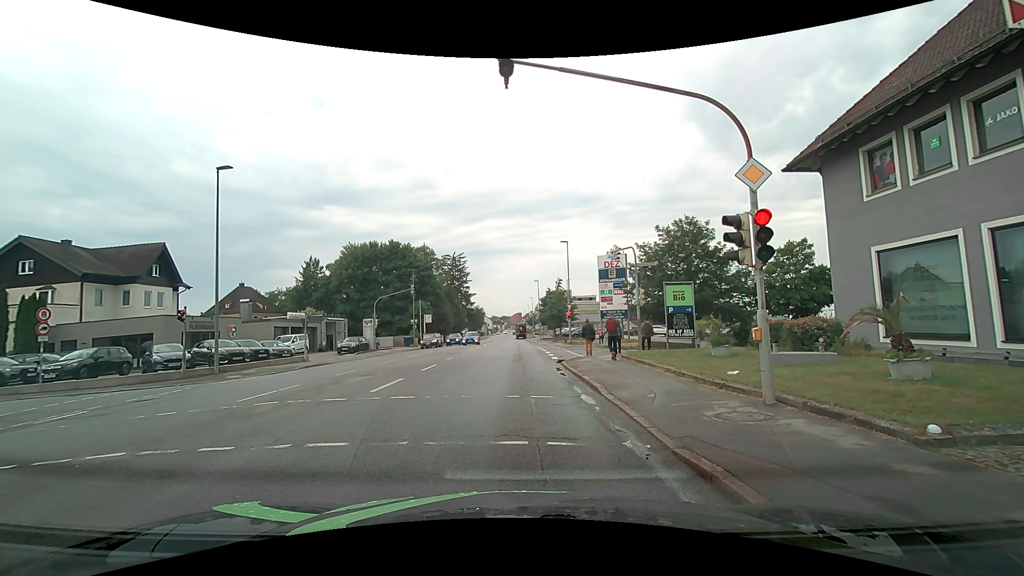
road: tertiary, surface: asphalt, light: Day
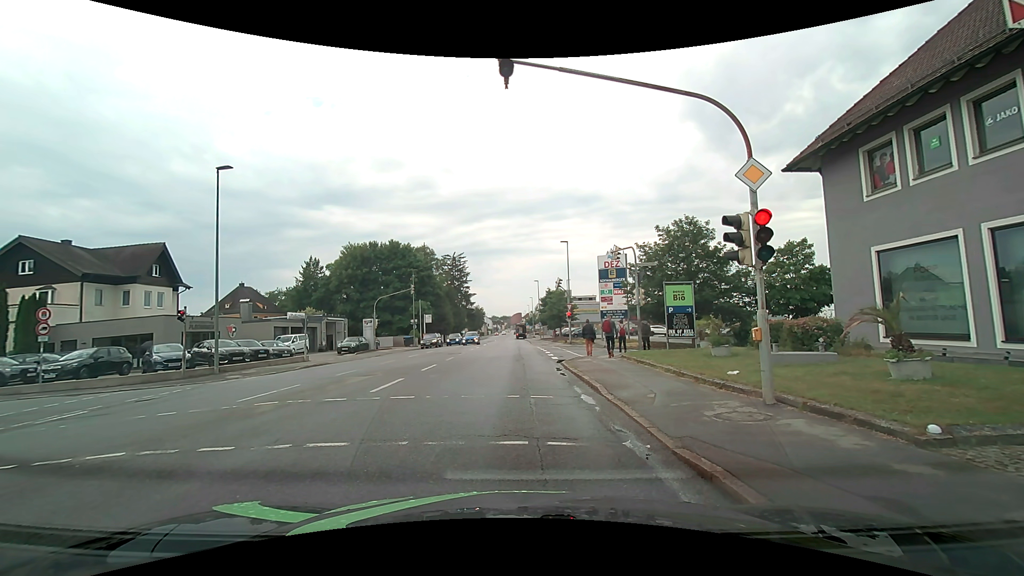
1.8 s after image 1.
(0.0, 0.0) m; 0°
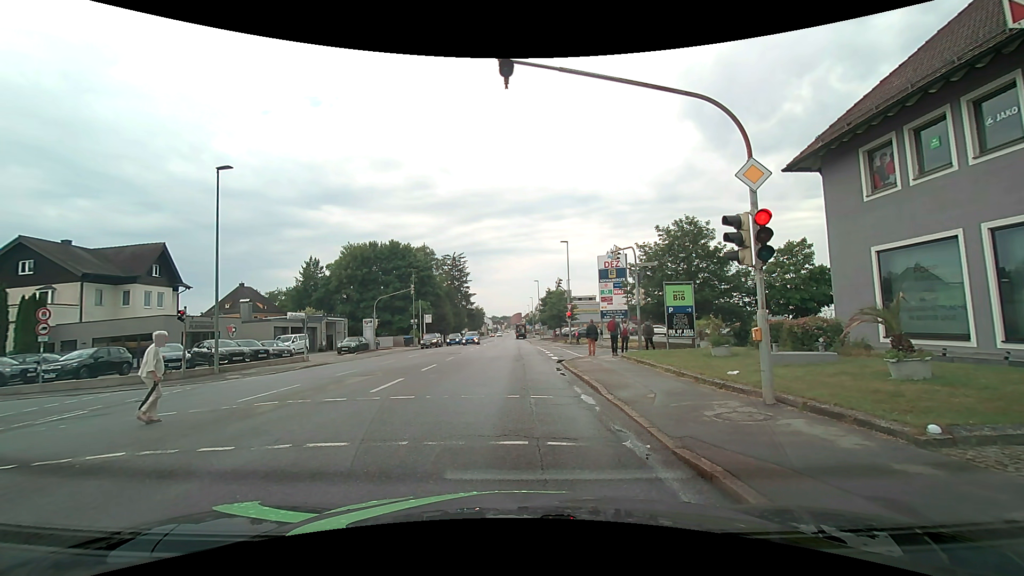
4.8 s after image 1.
(0.0, 0.0) m; 0°
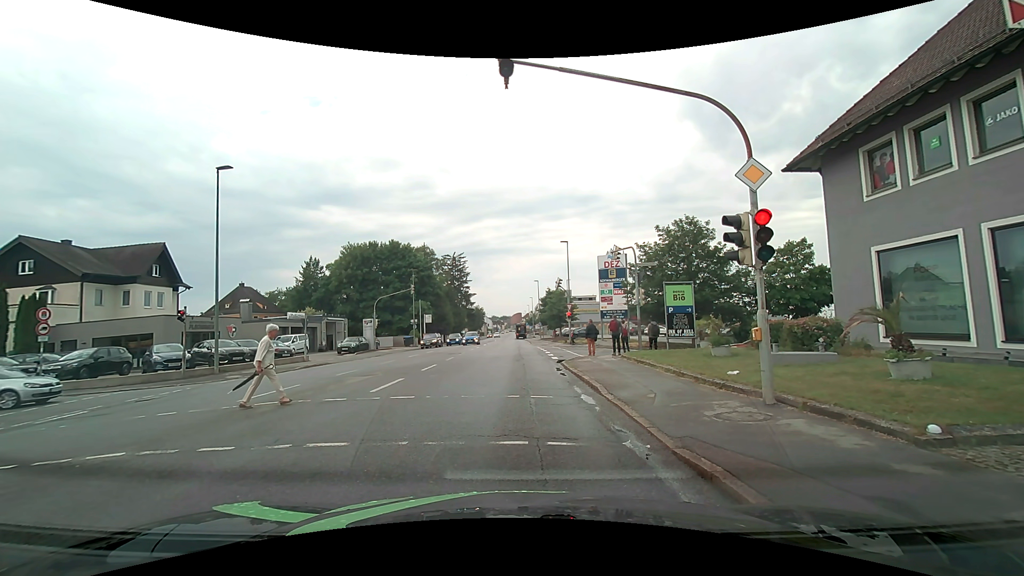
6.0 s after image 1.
(0.0, 0.0) m; 0°
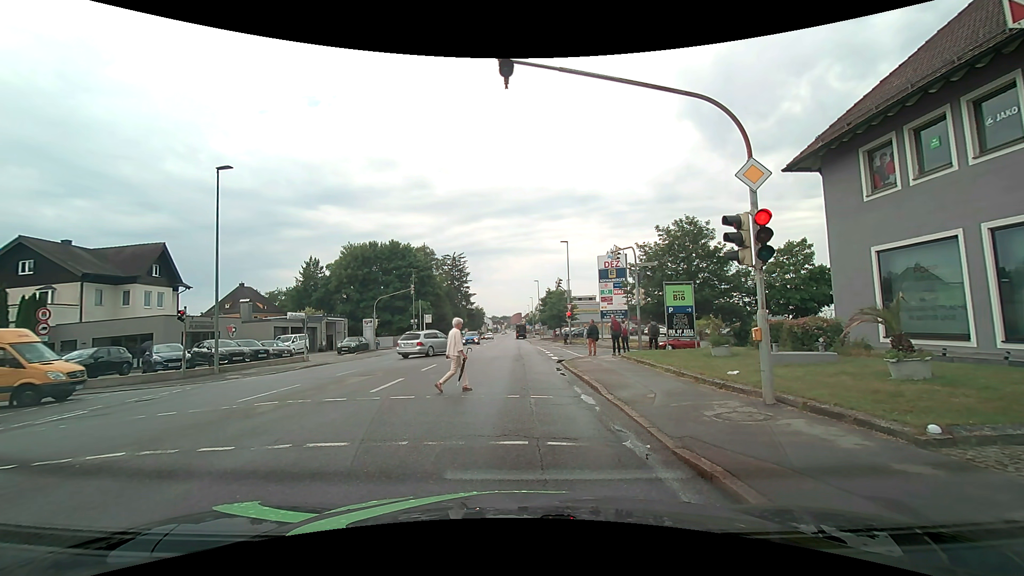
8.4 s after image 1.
(0.0, 0.0) m; 0°
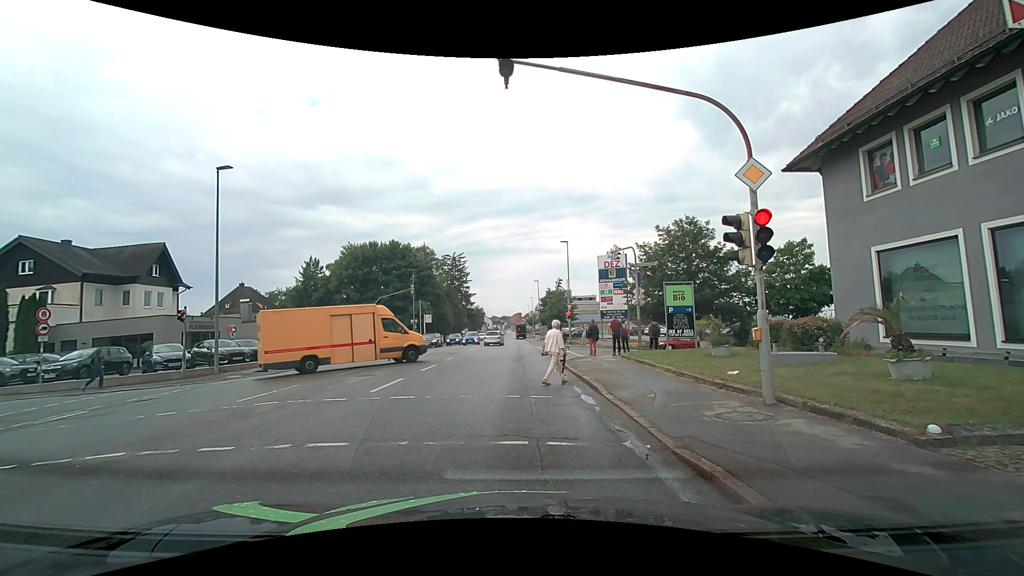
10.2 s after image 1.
(0.0, 0.0) m; 0°
(0, +10) (0, +20) (0, +30) (0, +40) (0, +50) (0, +60) (0, +70) (0, +80) (-1, +90) (-2, +100) m
